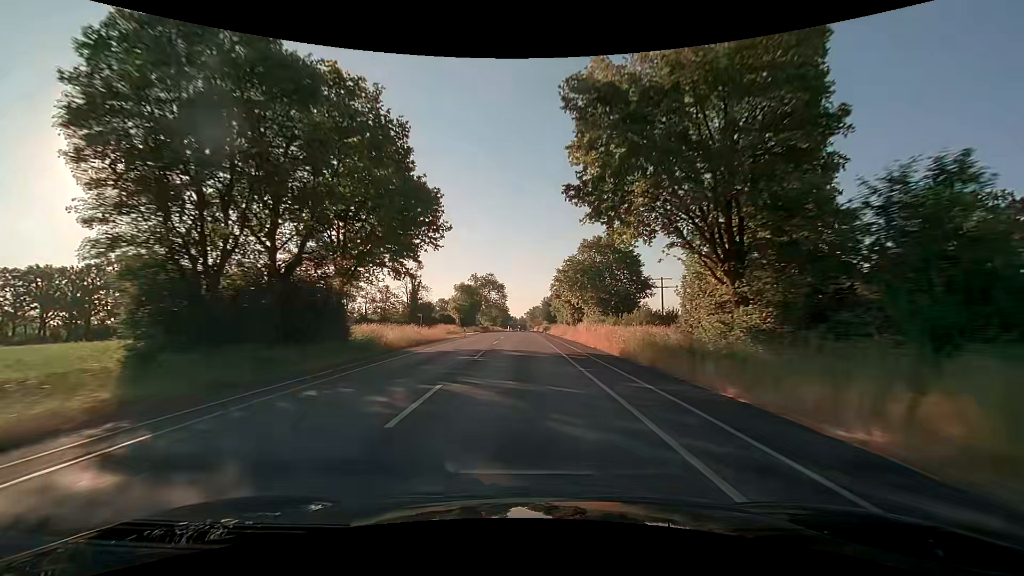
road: secondary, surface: asphalt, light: Day
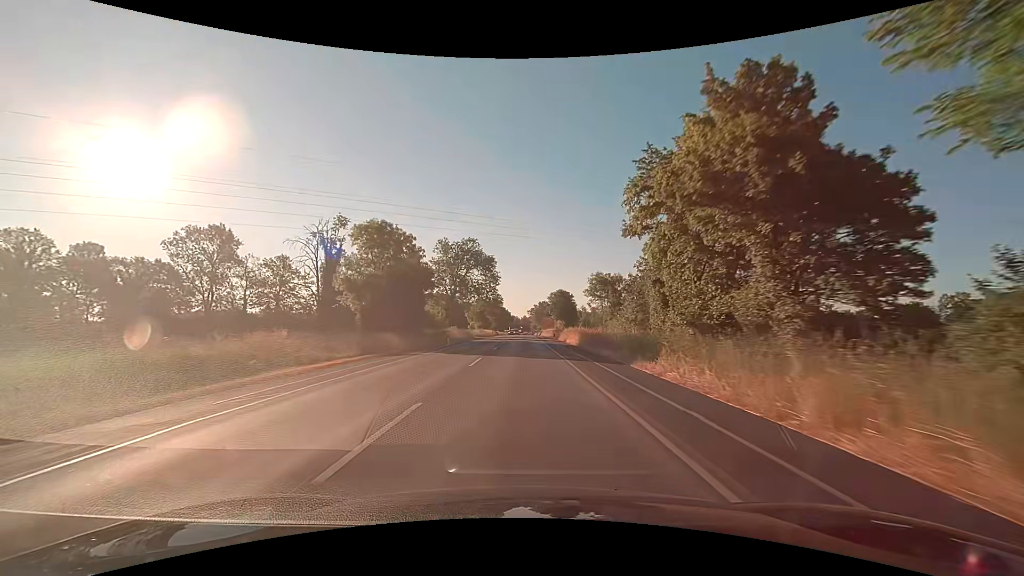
(-0.4, +62.7) m; -1°
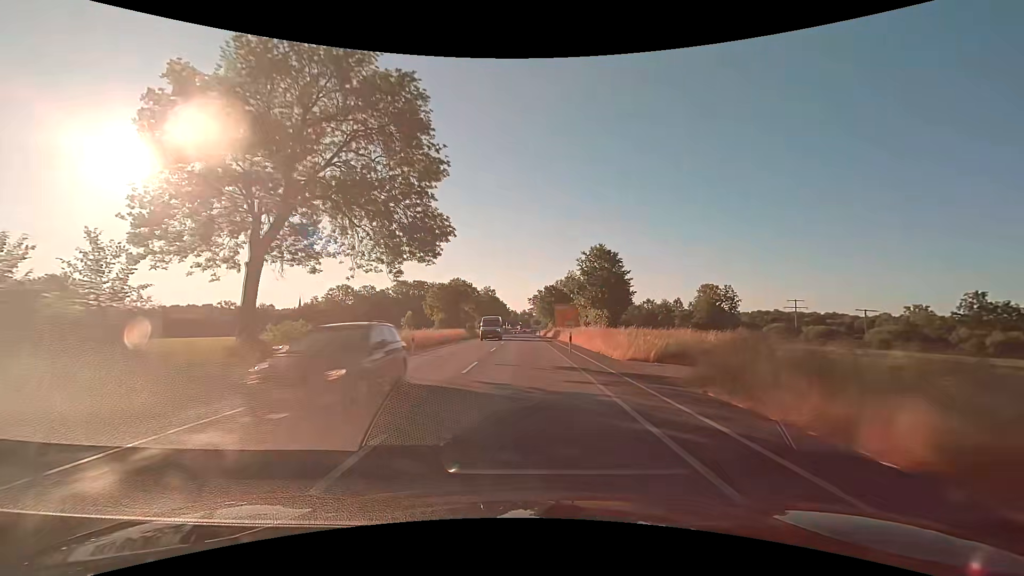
(+0.1, +62.9) m; 0°
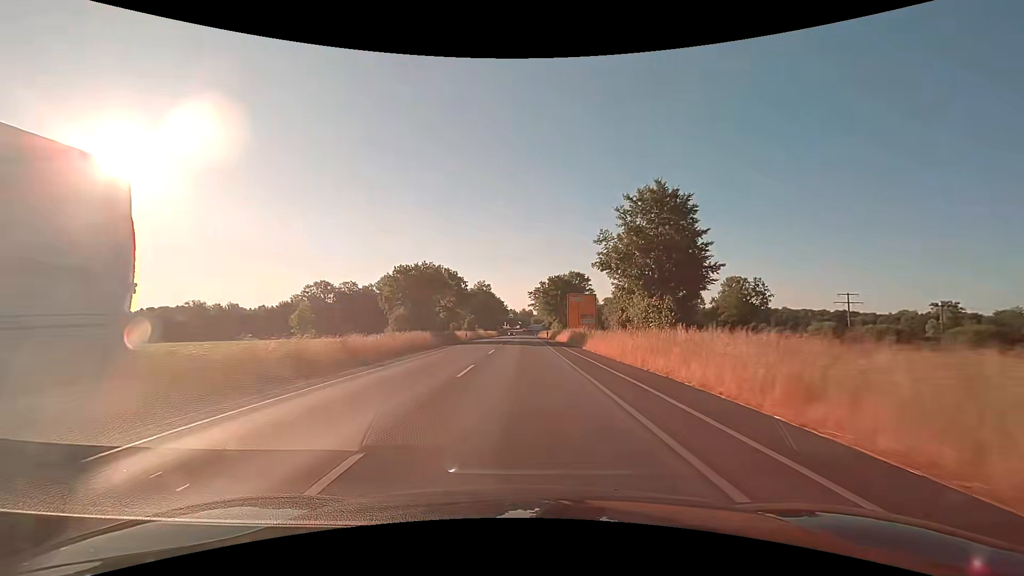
(0.0, +25.2) m; 0°
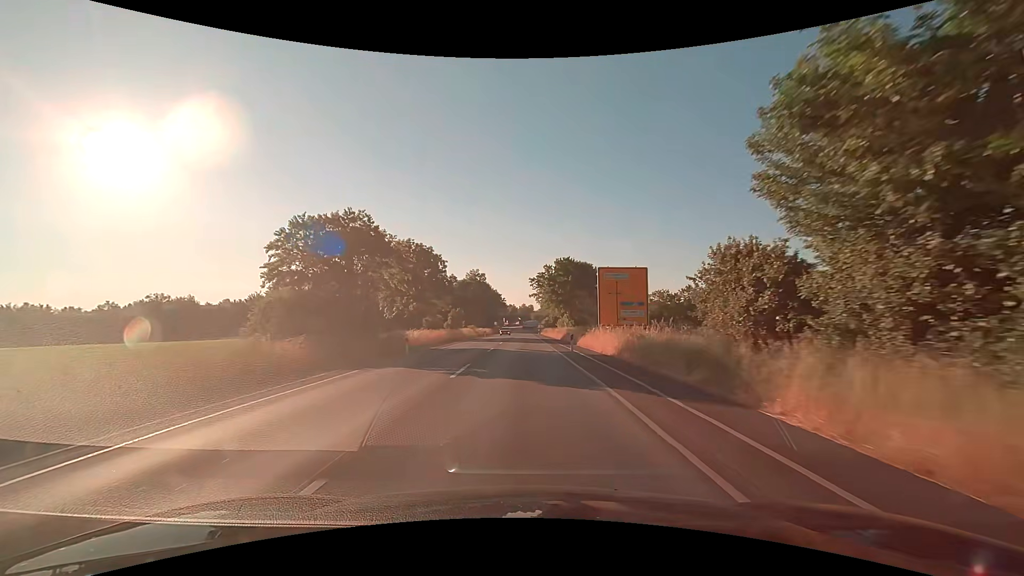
(0.0, +25.2) m; 0°
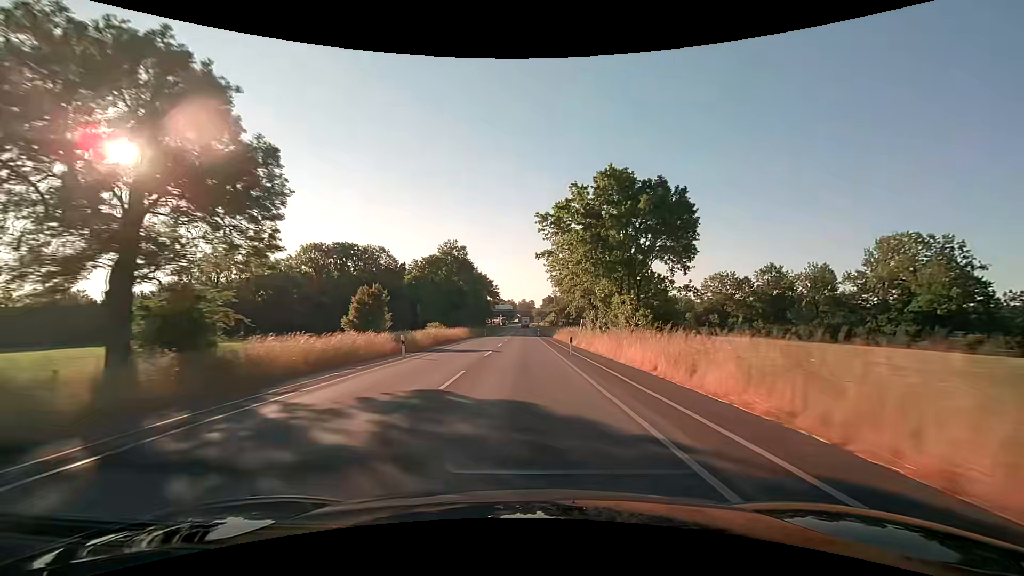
(0.0, +50.3) m; 0°
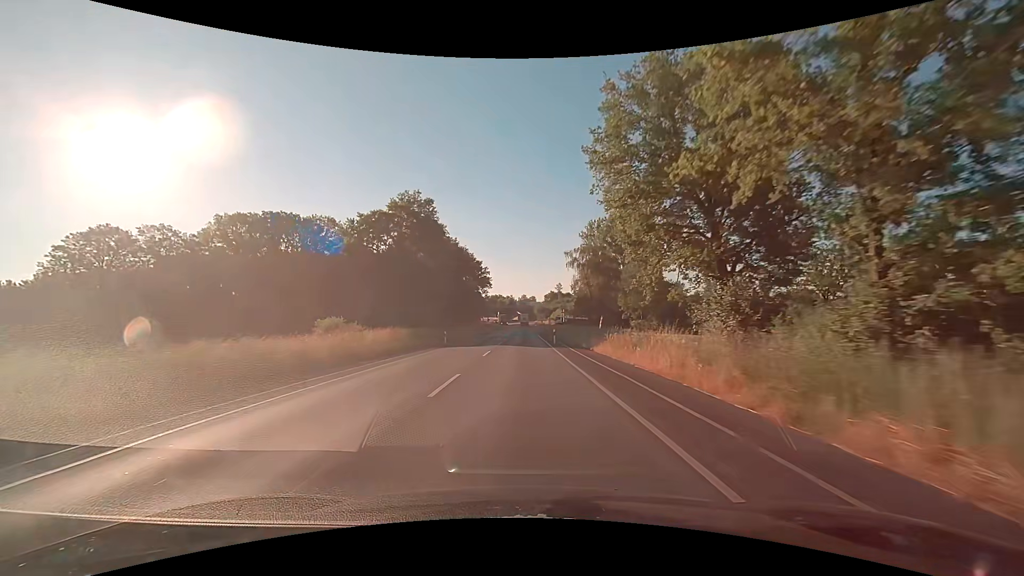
(-0.1, +37.8) m; 0°
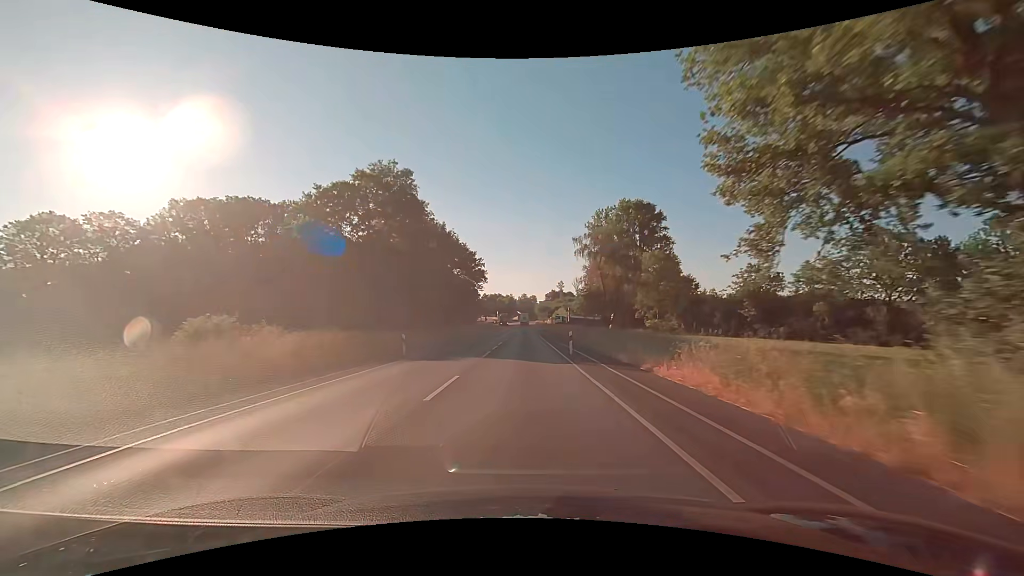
(-0.1, +12.6) m; 0°
(0, +10) (0, +20) (0, +30) (0, +40) (0, +50) (0, +60) (0, +70) (0, +80) (+1, +90) (+1, +100) m
